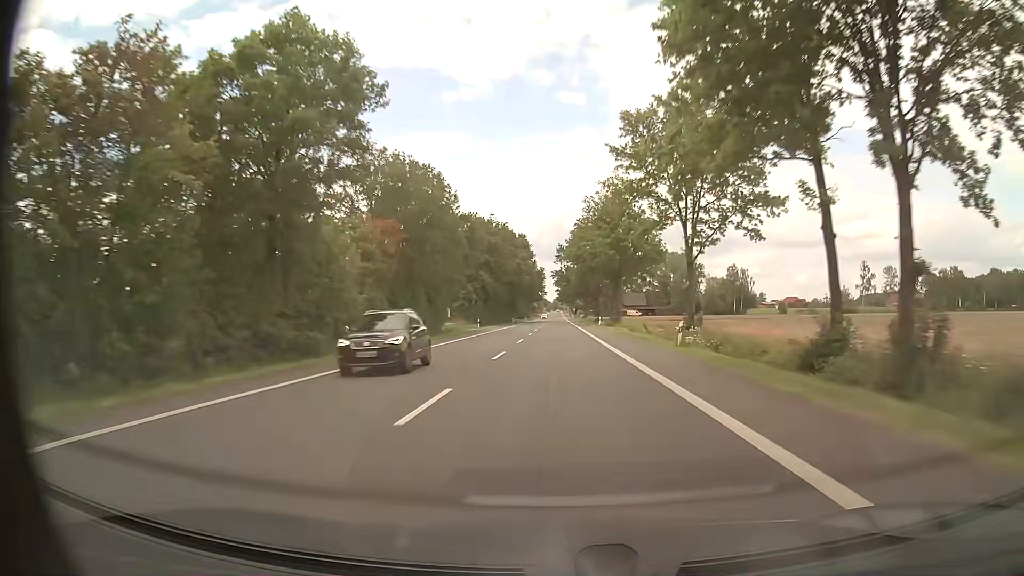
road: primary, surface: asphalt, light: Day
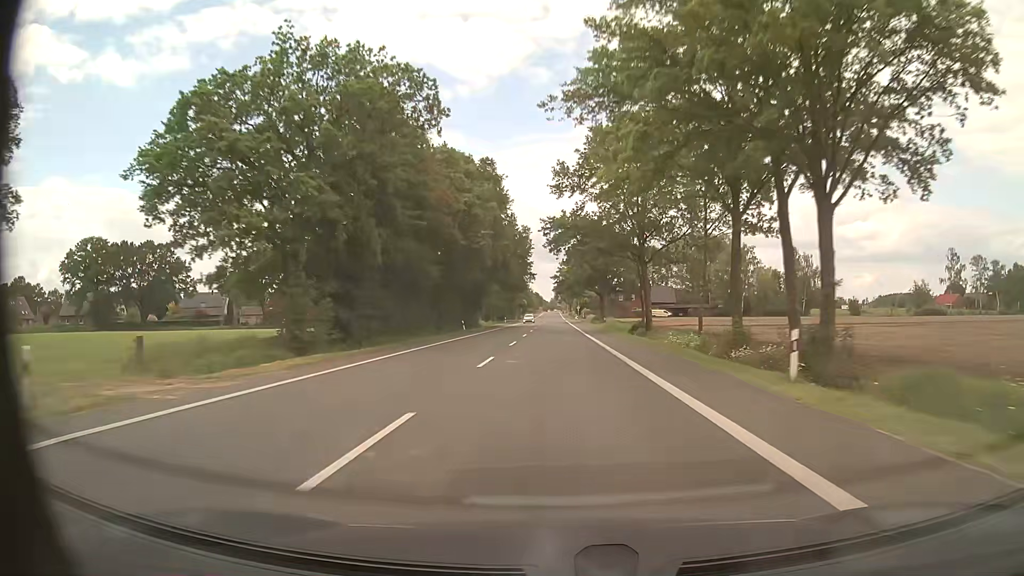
(0.0, +63.2) m; 0°
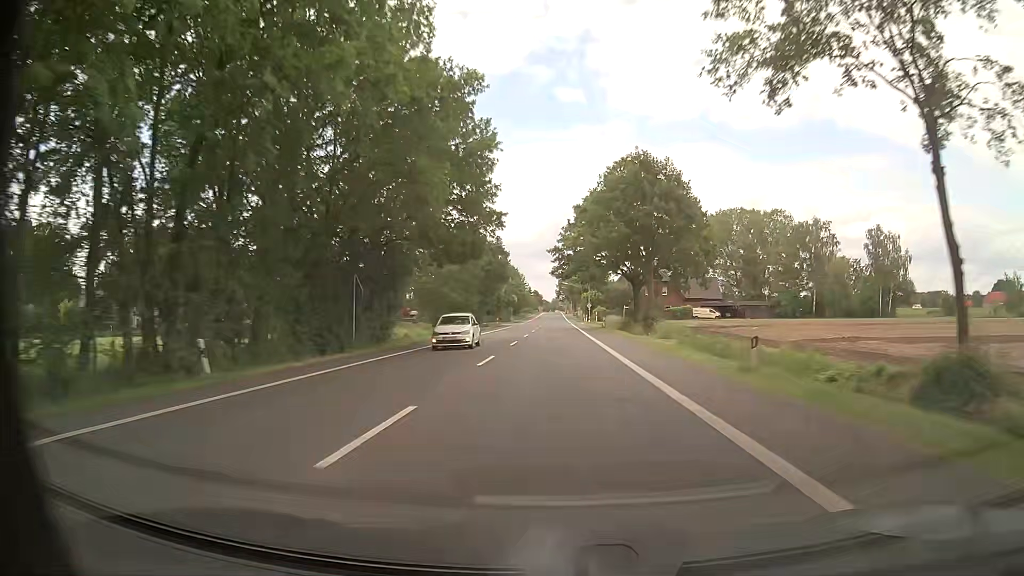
(0.0, +47.5) m; 0°
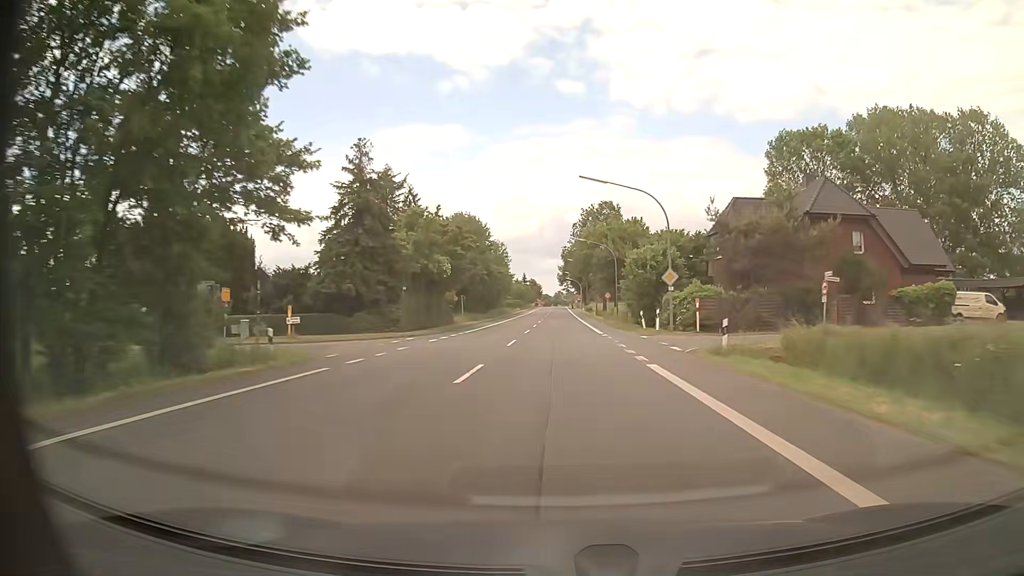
(+0.1, +77.5) m; 0°
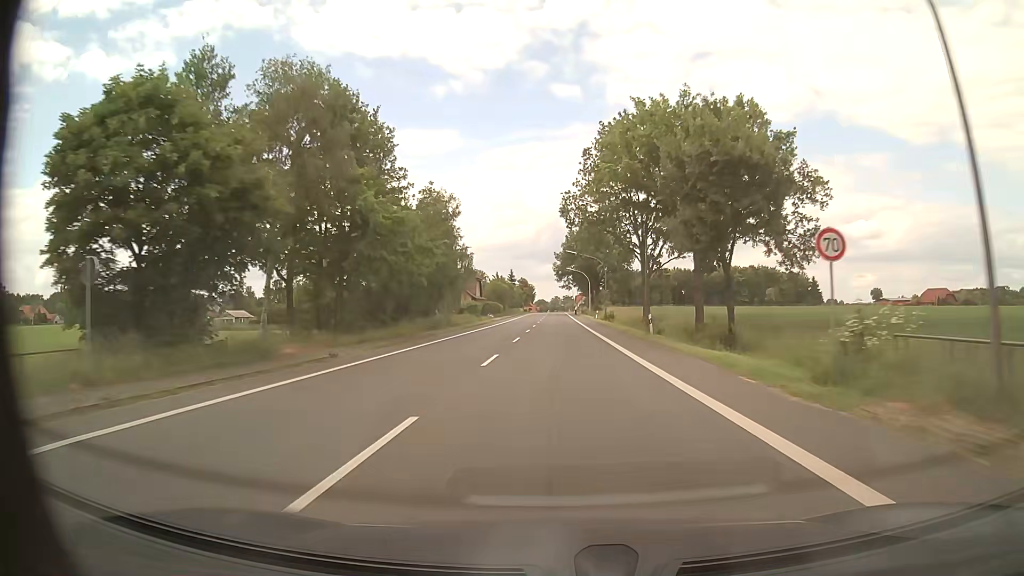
(+0.3, +55.3) m; +1°
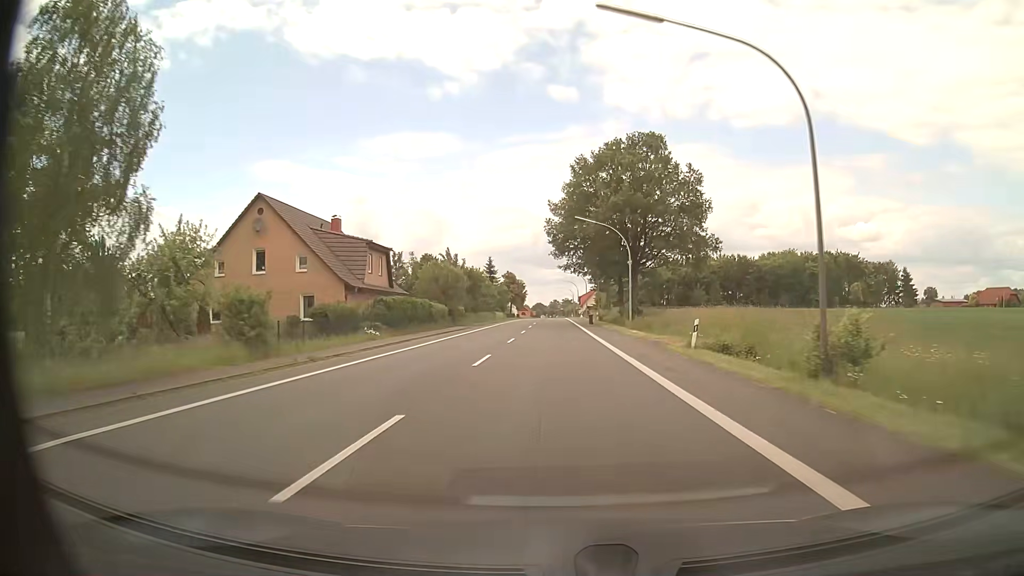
(-0.1, +59.4) m; 0°
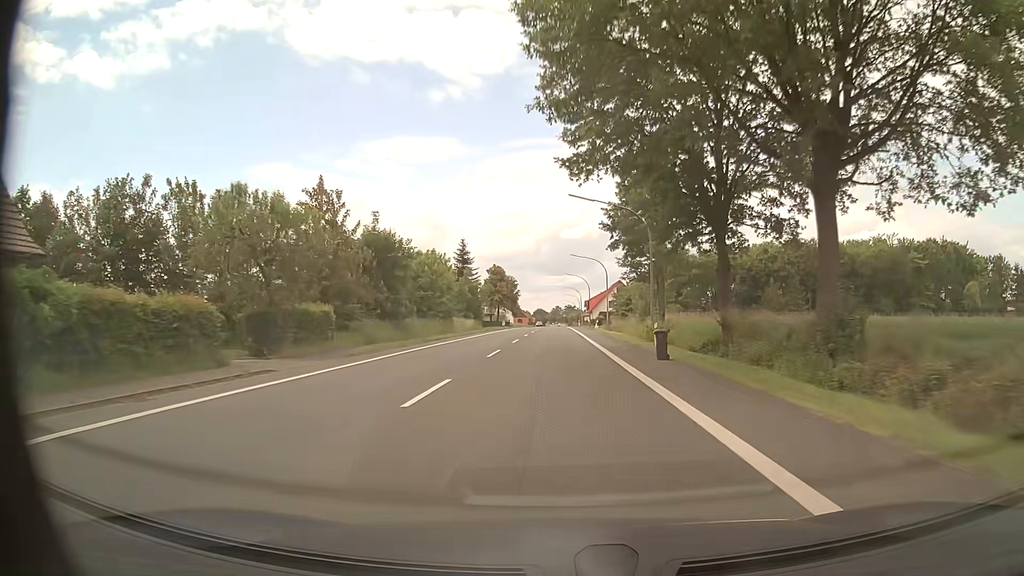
(+0.1, +43.1) m; 0°
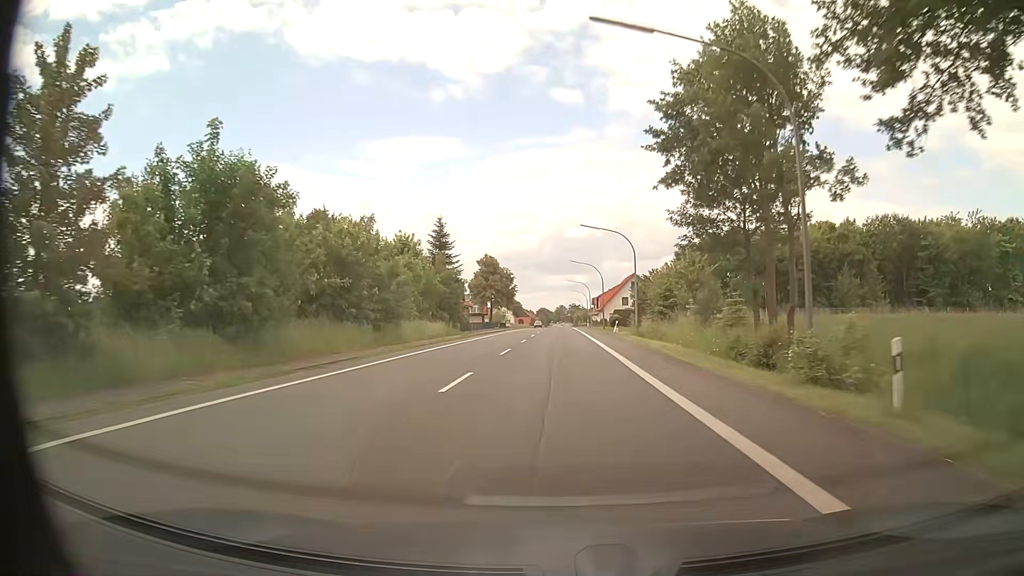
(0.0, +21.8) m; 0°
(0, +10) (0, +20) (0, +30) (0, +40) (0, +50) (0, +60) (0, +70) (0, +80) (0, +90) (0, +100) m
